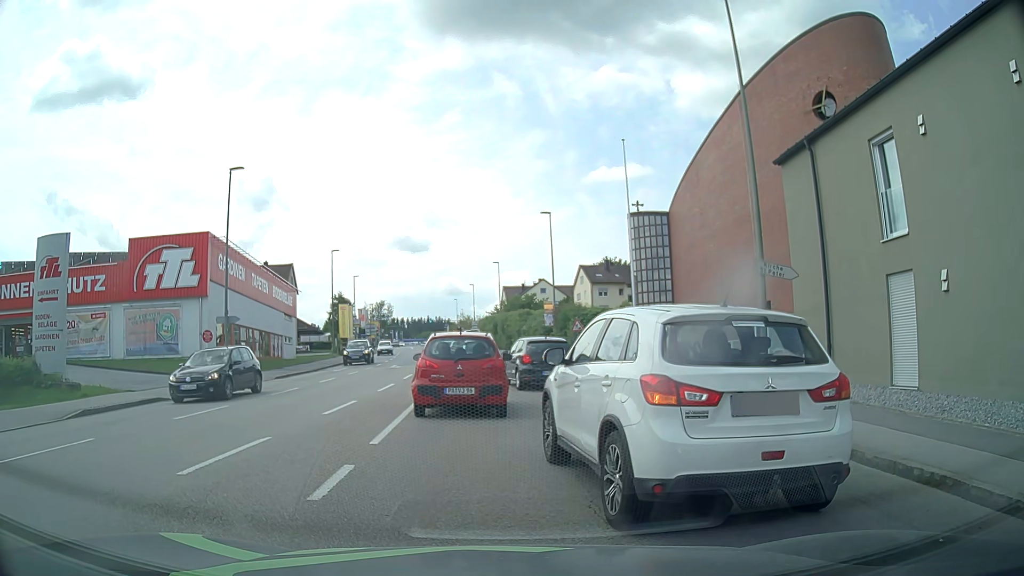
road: tertiary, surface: asphalt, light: Day
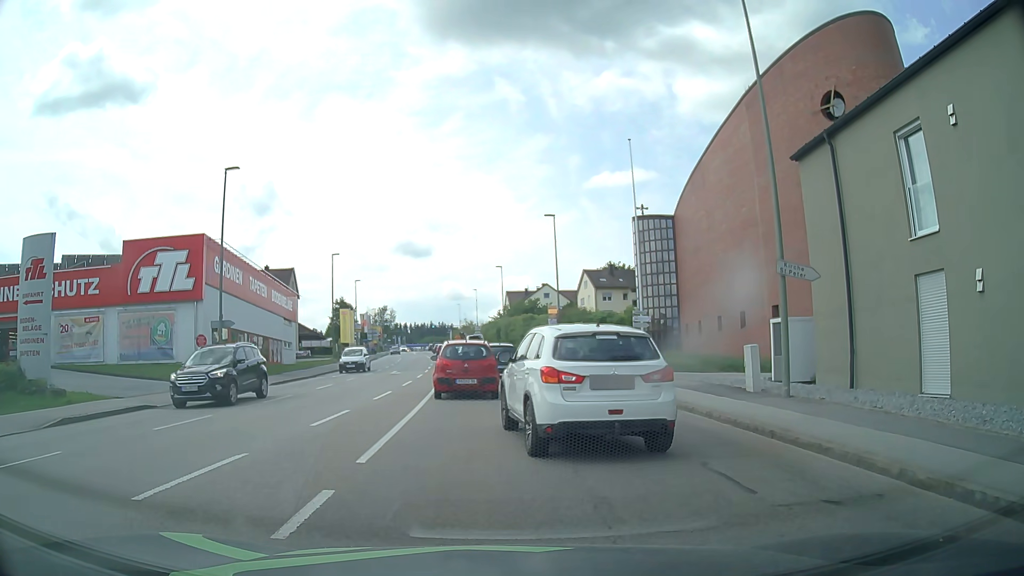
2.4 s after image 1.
(0.0, +1.1) m; -3°
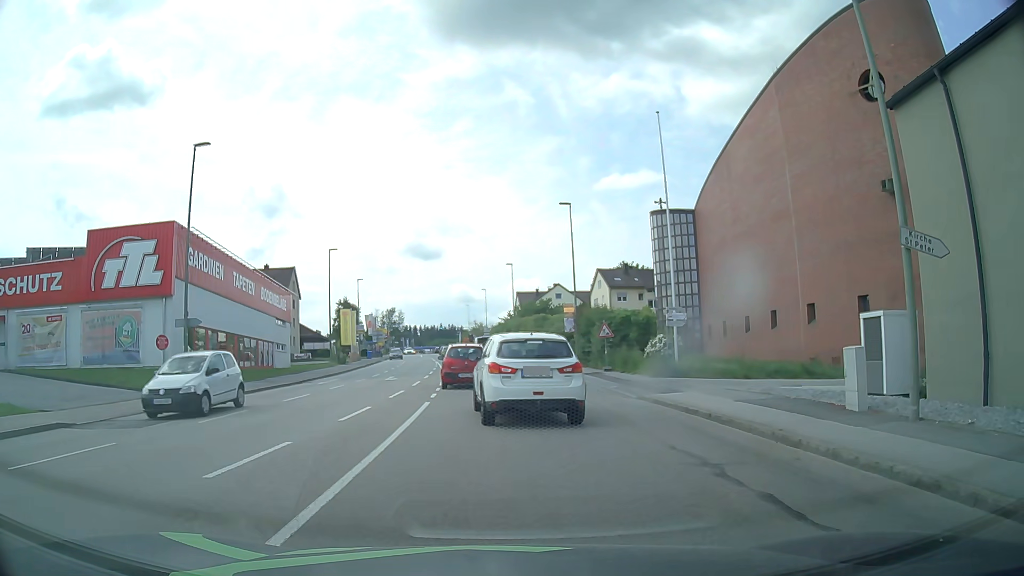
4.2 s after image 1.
(0.0, +5.1) m; -1°
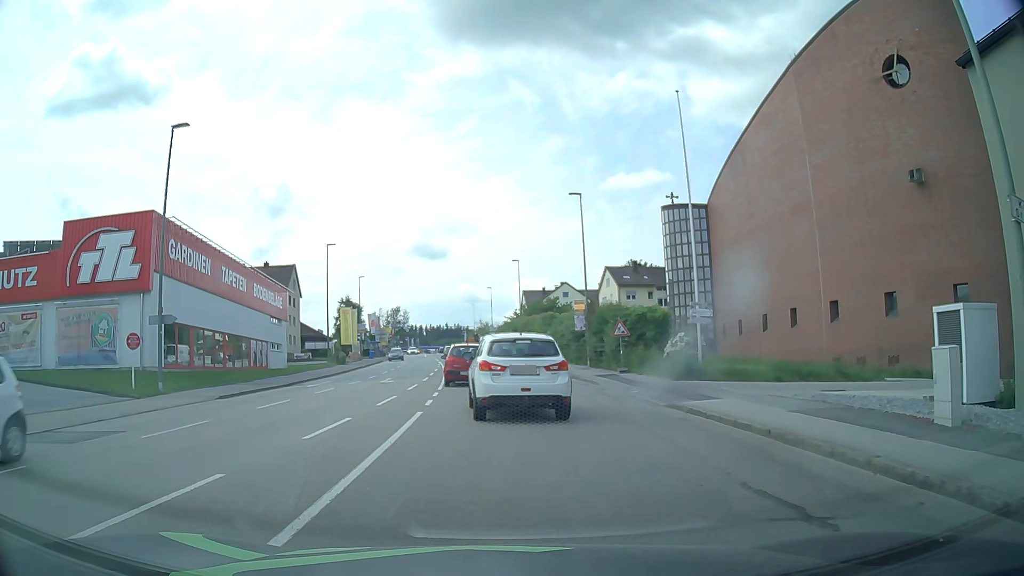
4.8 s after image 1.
(0.0, +2.8) m; +1°
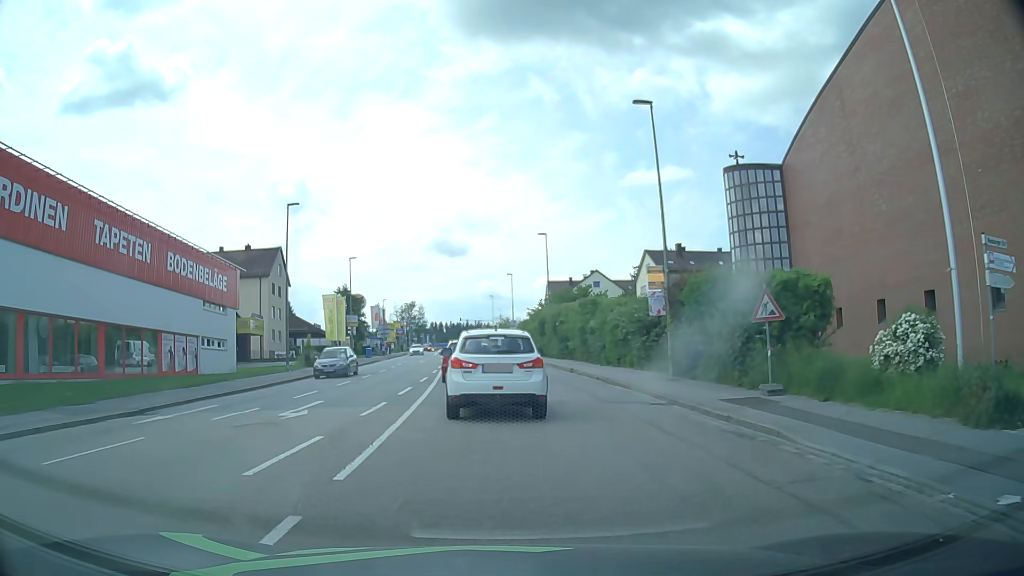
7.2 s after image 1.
(-0.3, +15.9) m; -2°
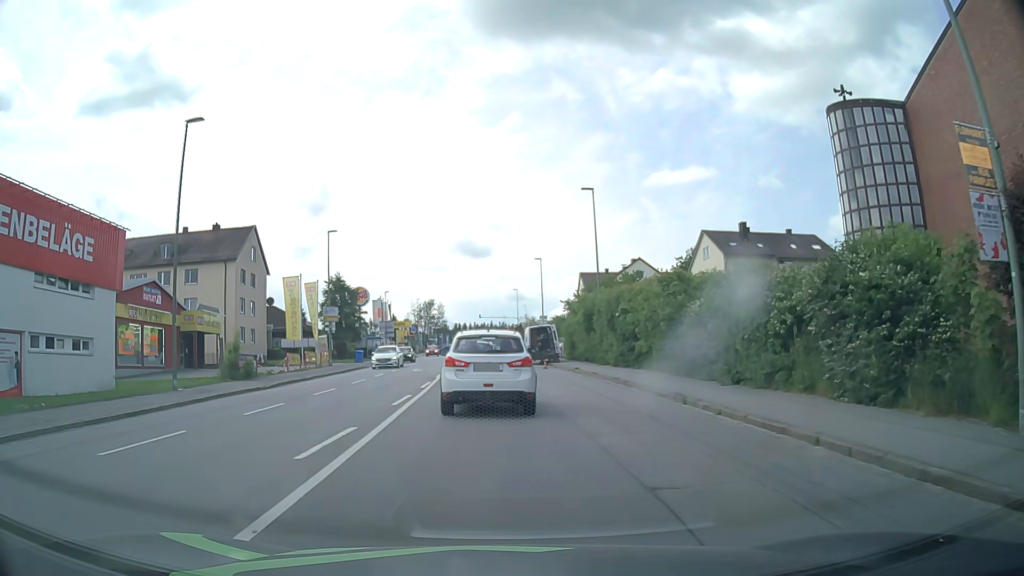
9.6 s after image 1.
(-0.3, +17.1) m; -1°
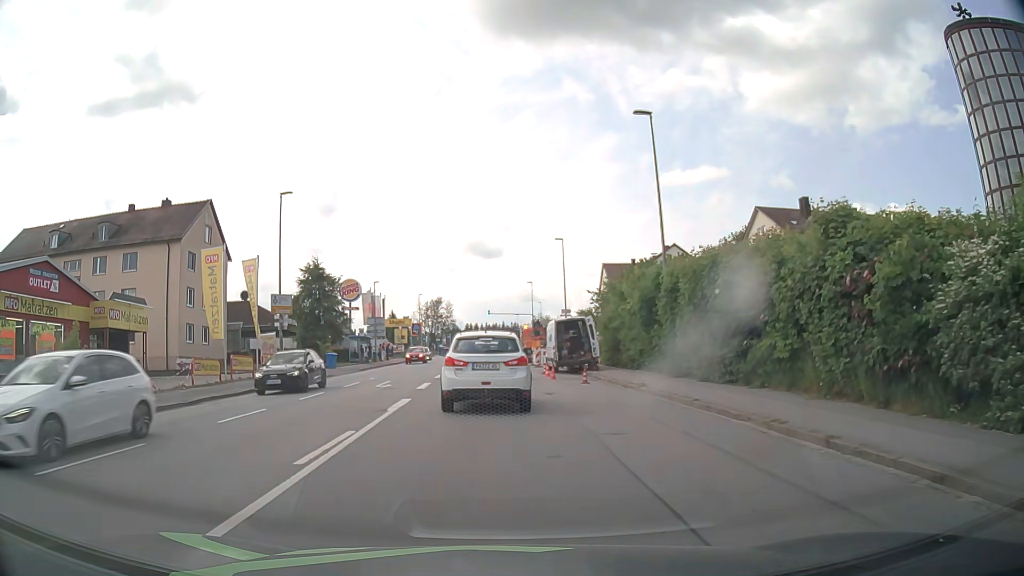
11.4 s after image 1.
(-0.4, +14.2) m; -1°
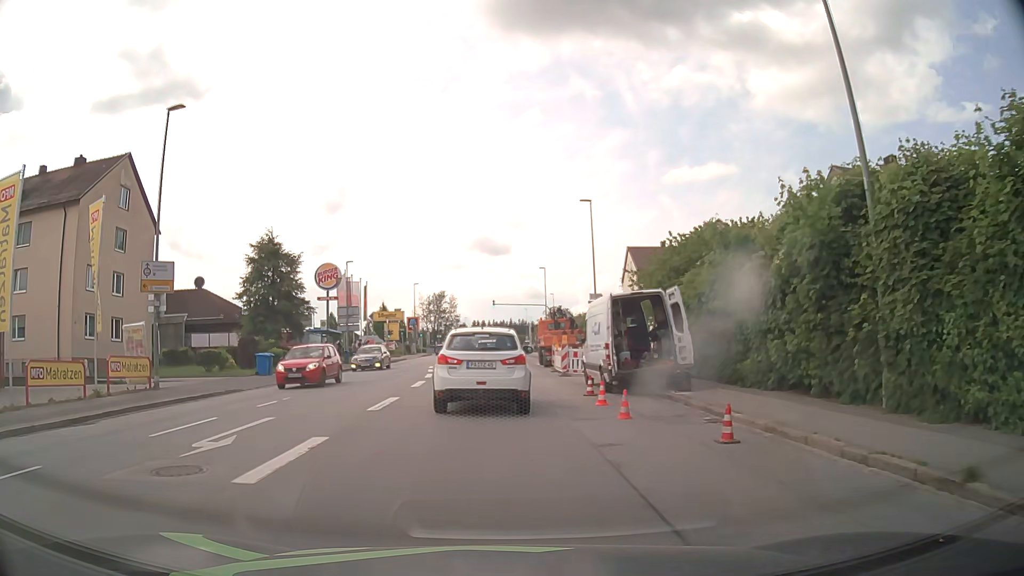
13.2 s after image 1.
(-0.3, +14.9) m; -1°
(0, +10) (0, +20) (0, +30) (0, +40) (0, +50) (-1, +60) (-1, +70) (-1, +80) (-1, +90) (-1, +100) m
